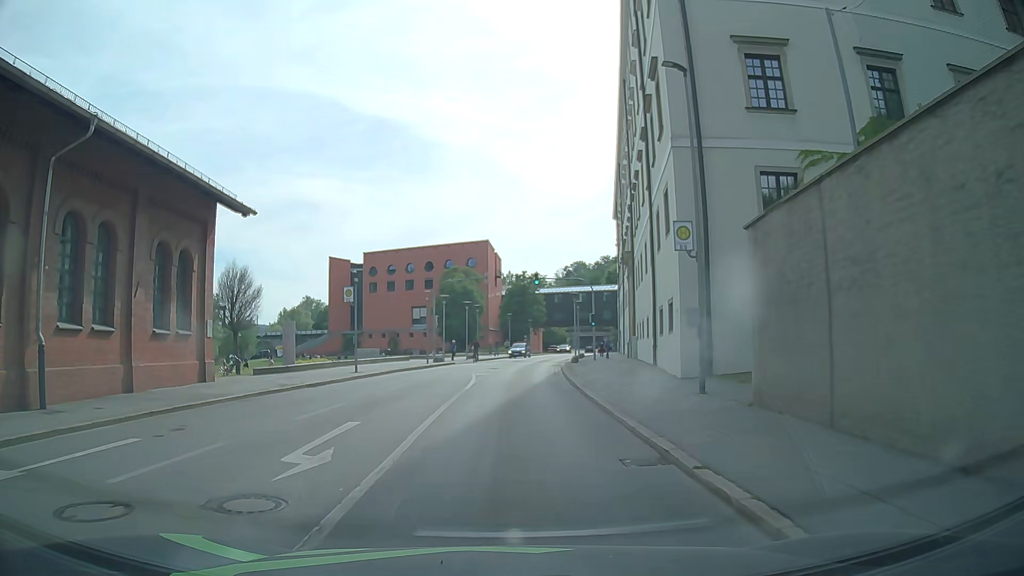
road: tertiary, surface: asphalt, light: Day
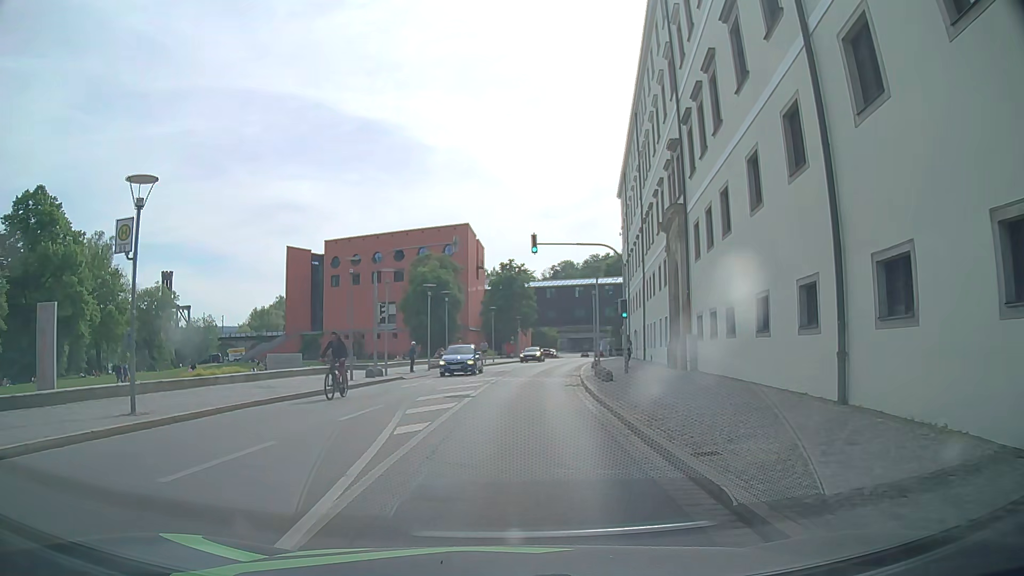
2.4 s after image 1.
(+0.3, +17.9) m; +1°
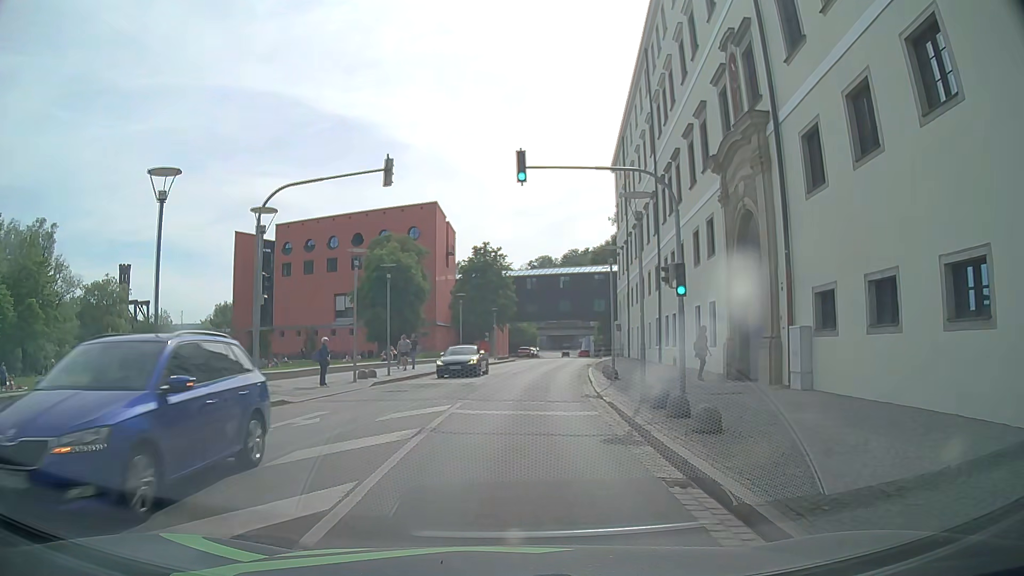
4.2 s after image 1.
(+0.4, +13.3) m; +3°
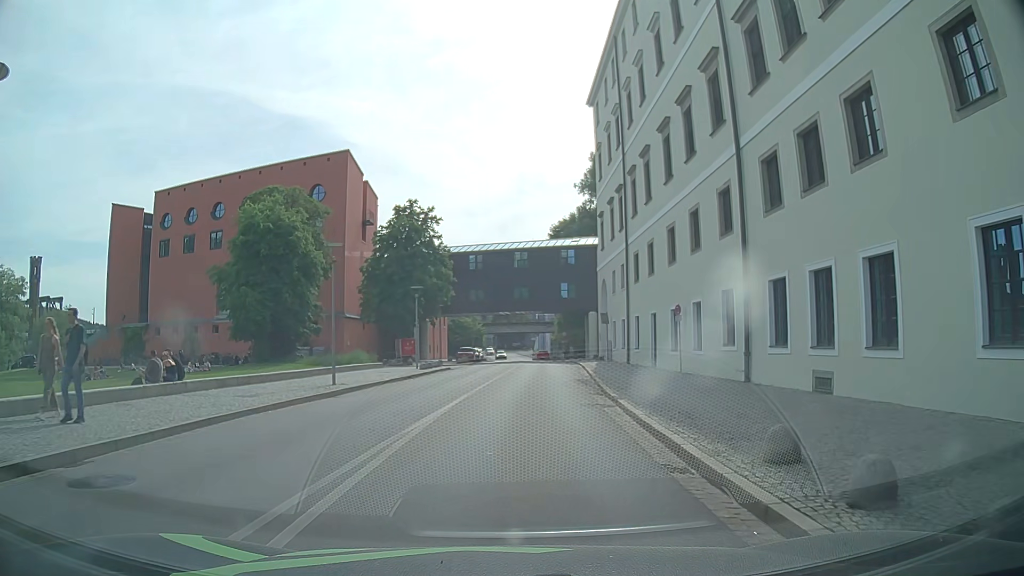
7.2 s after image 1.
(+1.0, +22.5) m; +5°
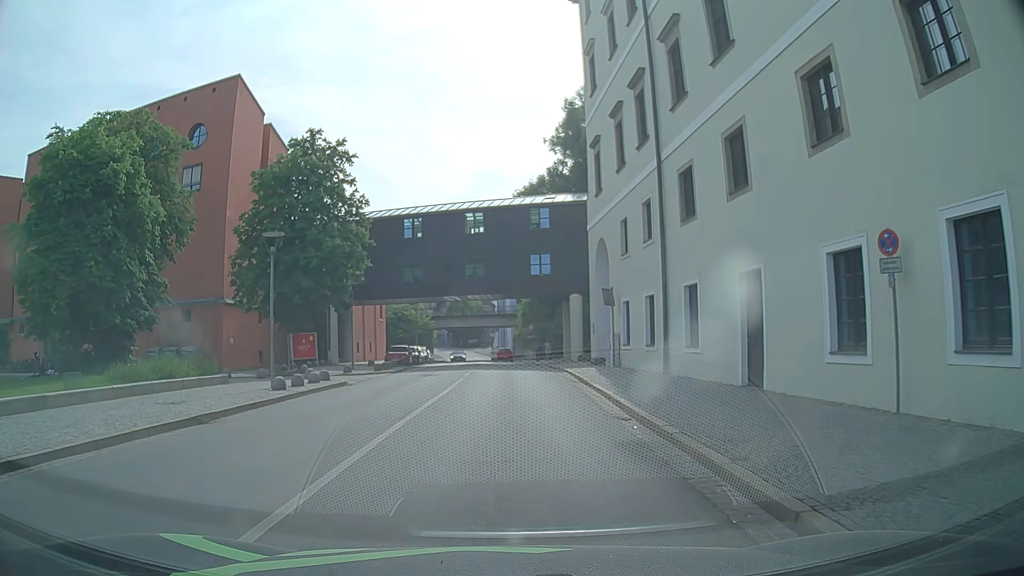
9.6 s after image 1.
(+0.6, +18.1) m; +3°
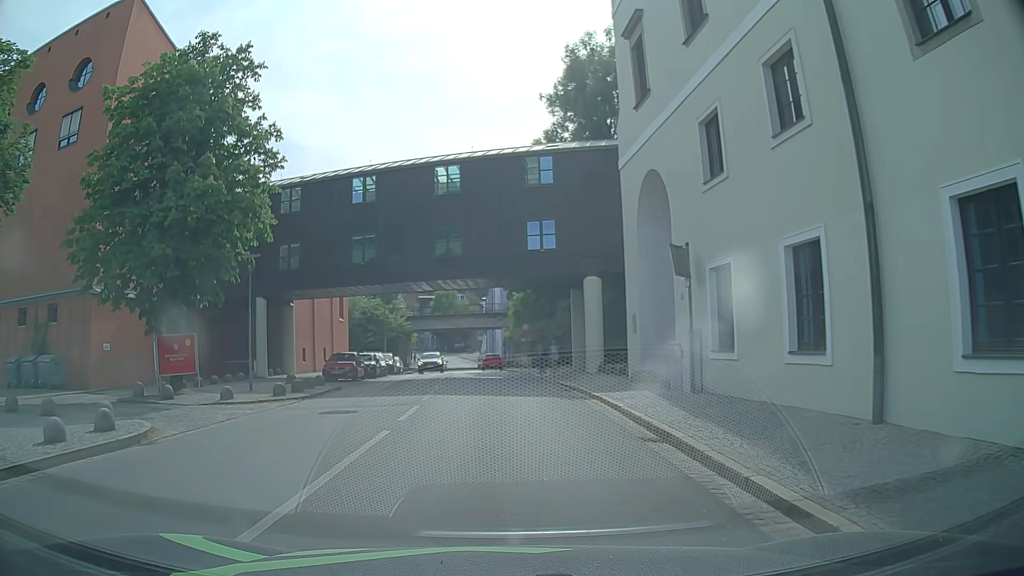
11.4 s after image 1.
(+0.2, +13.5) m; +1°
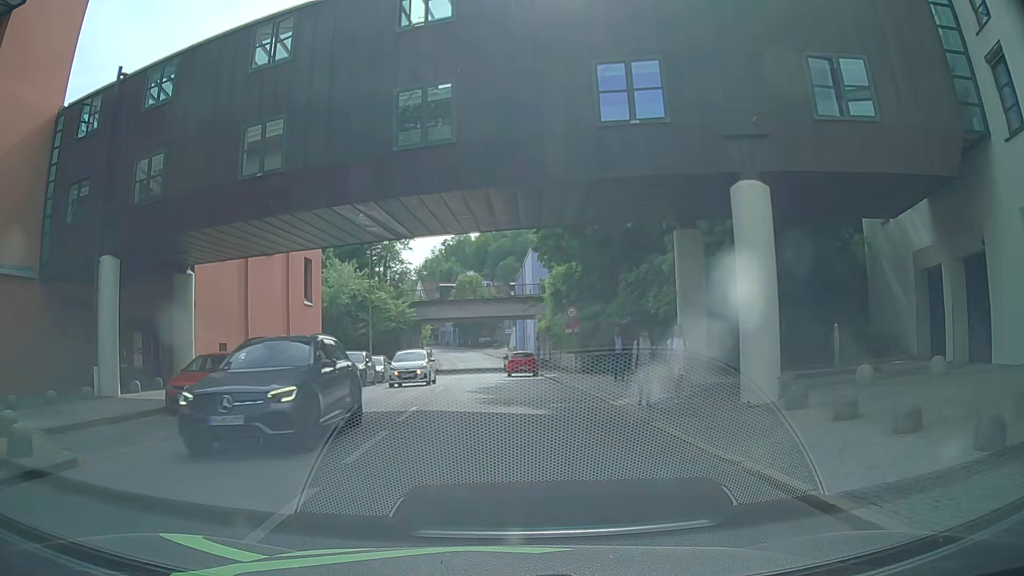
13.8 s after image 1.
(-0.3, +17.9) m; -3°
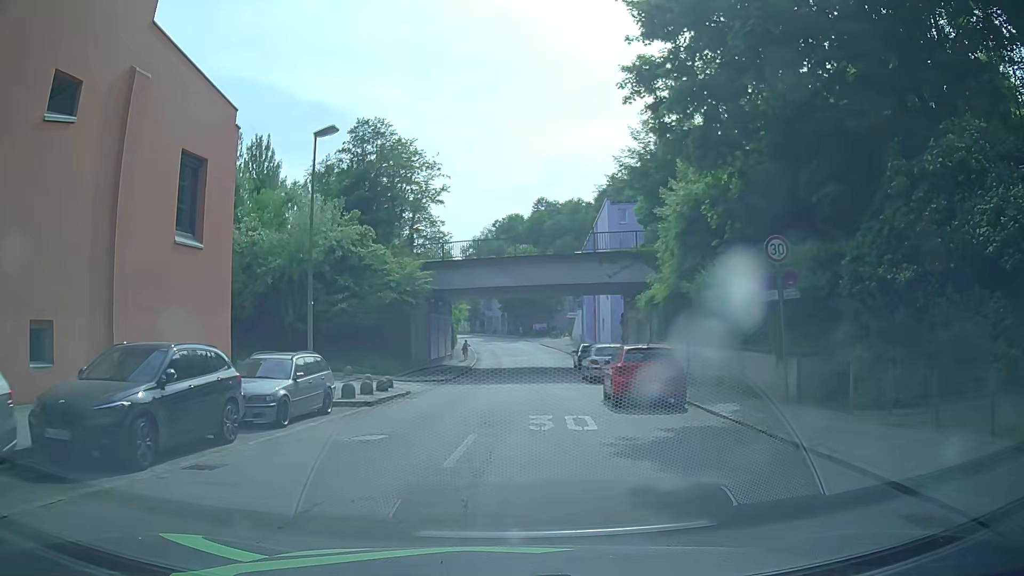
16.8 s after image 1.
(-0.8, +22.6) m; -4°
(0, +10) (0, +20) (+1, +30) (+1, +40) (+2, +50) (+2, +60) (+1, +70) (0, +80) (-2, +90) (-4, +99) m
